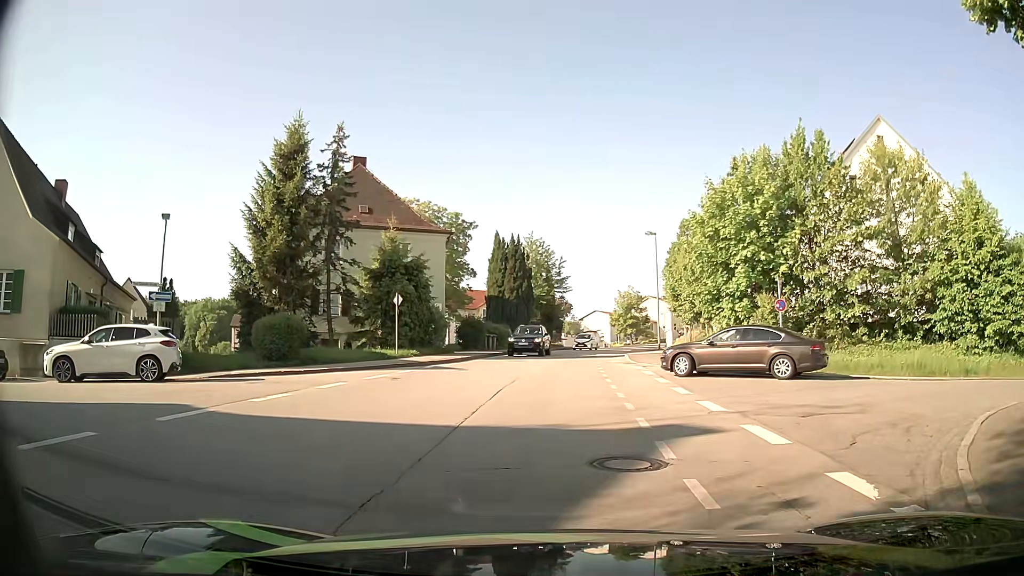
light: Day
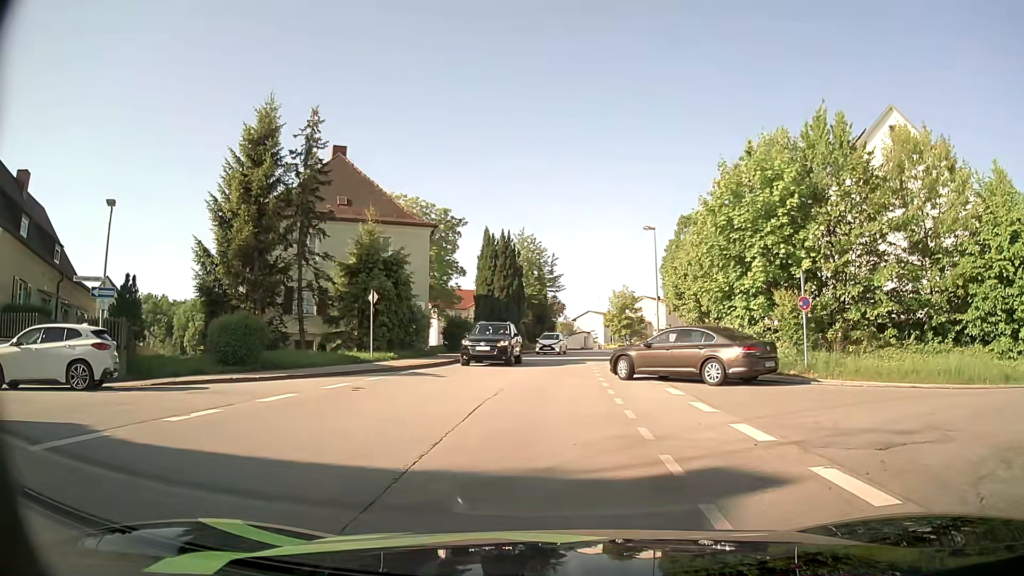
(0.0, +2.8) m; +1°
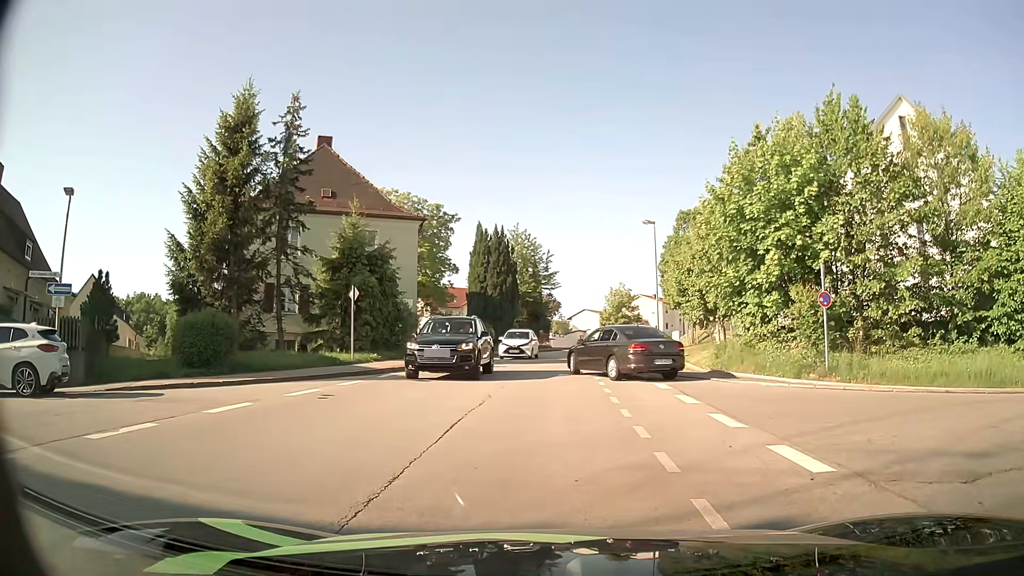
(0.0, +1.8) m; +1°
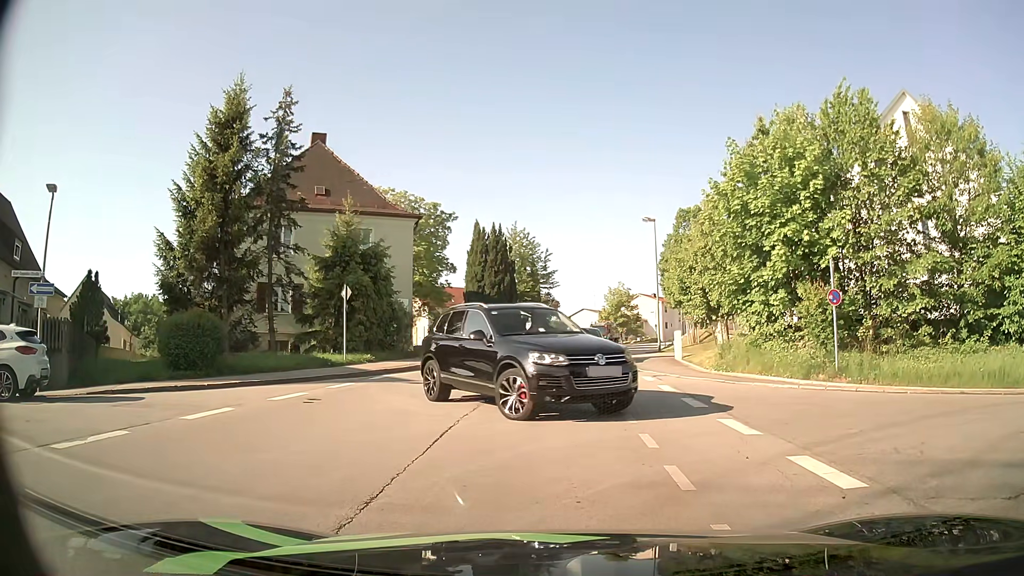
(0.0, +0.8) m; 0°
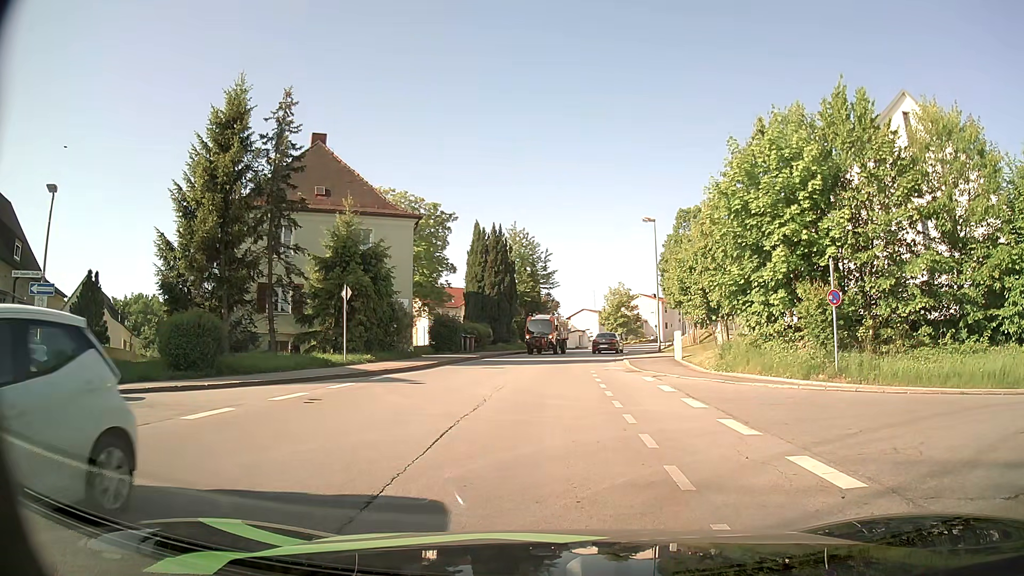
(0.0, +0.1) m; 0°
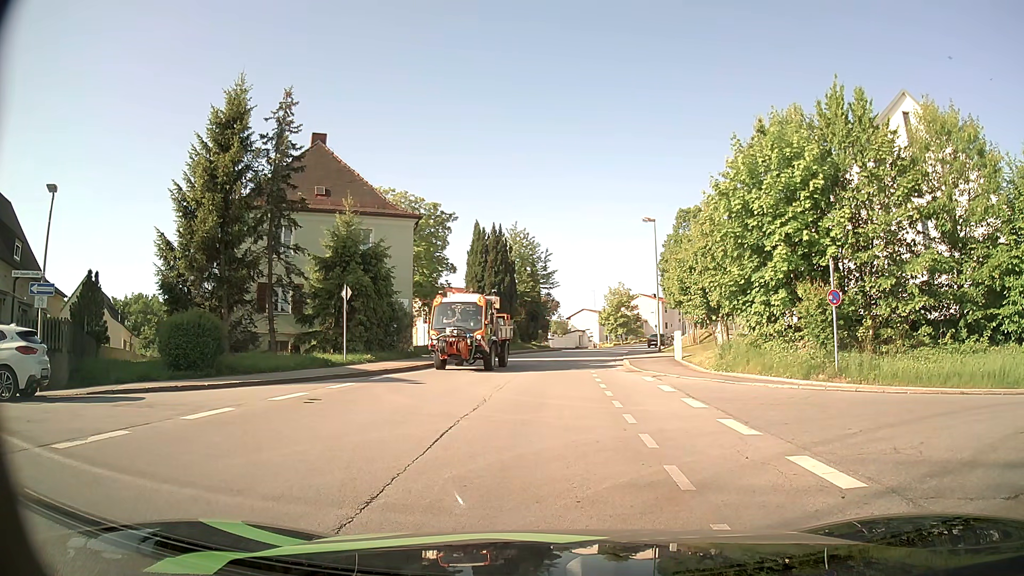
(0.0, 0.0) m; 0°
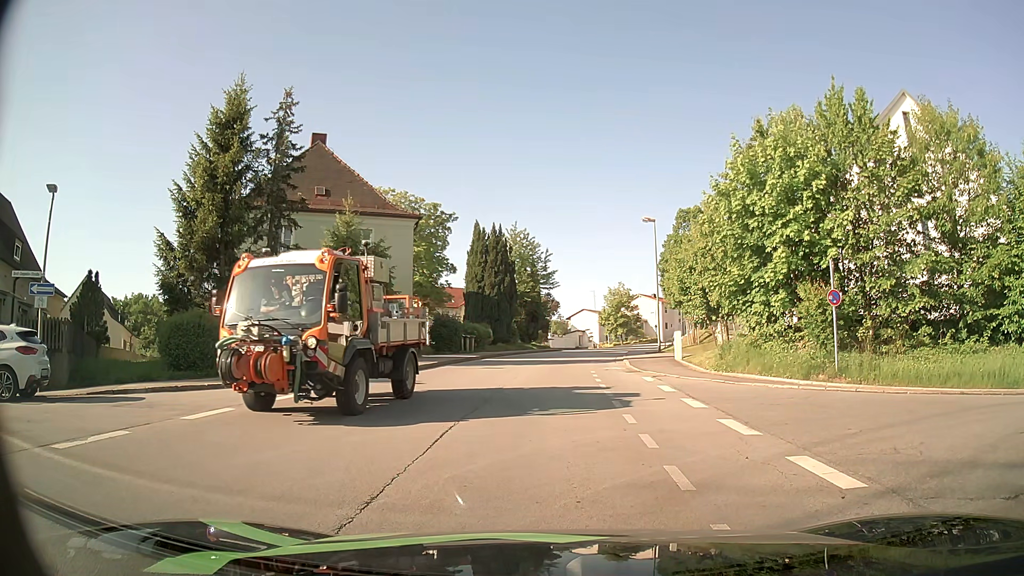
(0.0, 0.0) m; 0°
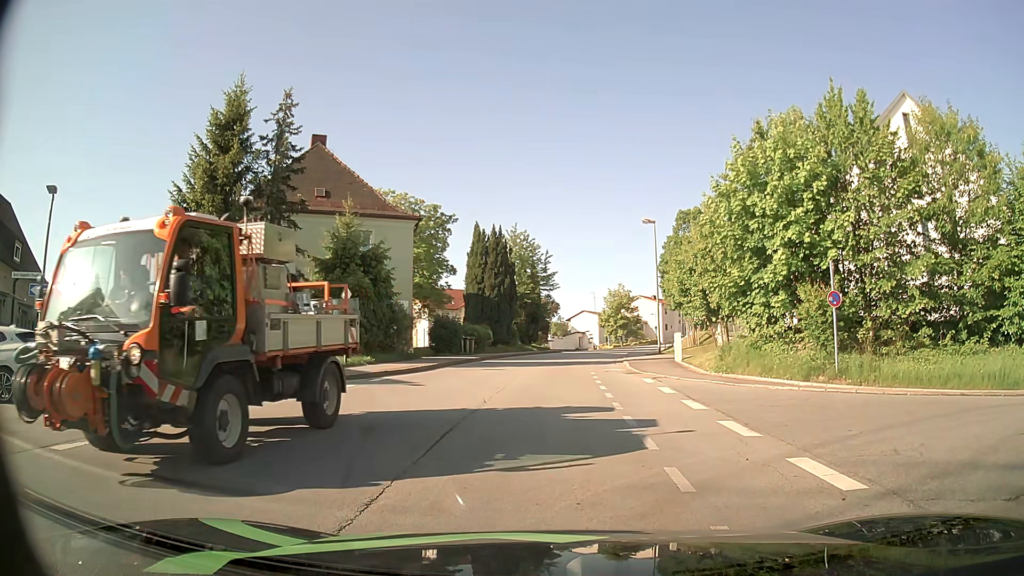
(0.0, 0.0) m; 0°
